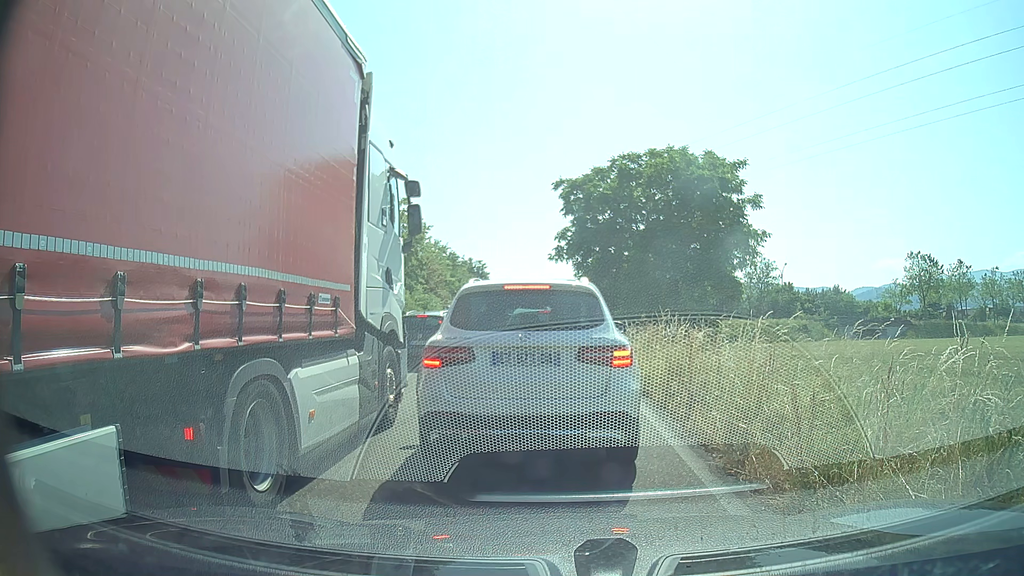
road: trunk_link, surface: asphalt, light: Day
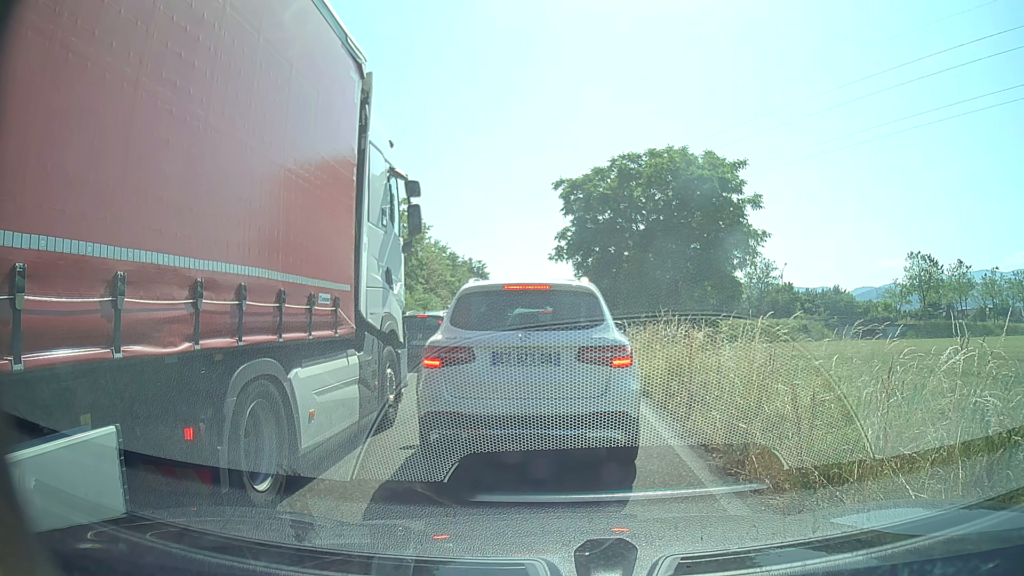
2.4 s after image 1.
(0.0, 0.0) m; 0°
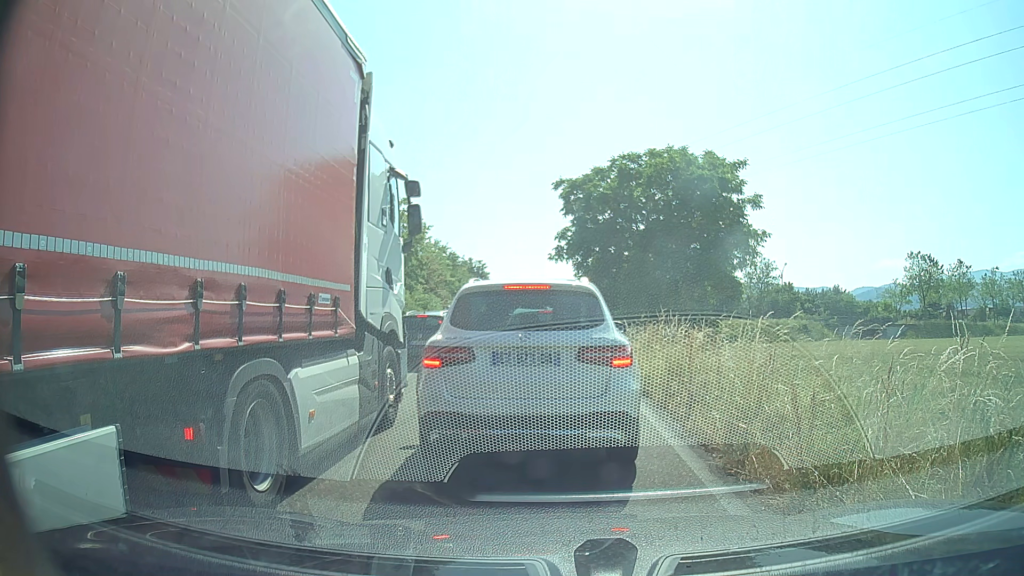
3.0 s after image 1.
(0.0, 0.0) m; 0°
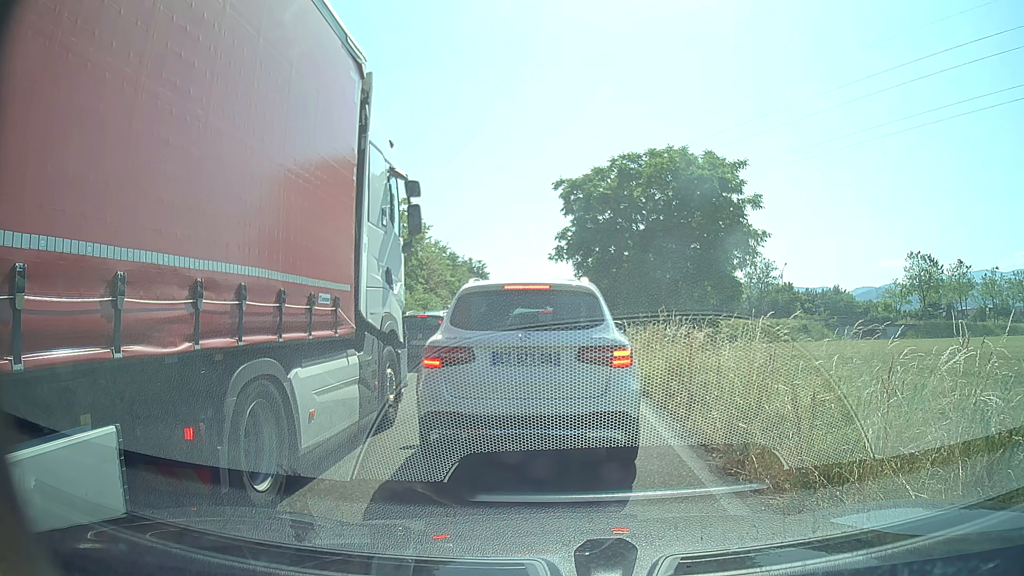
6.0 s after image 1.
(0.0, 0.0) m; 0°
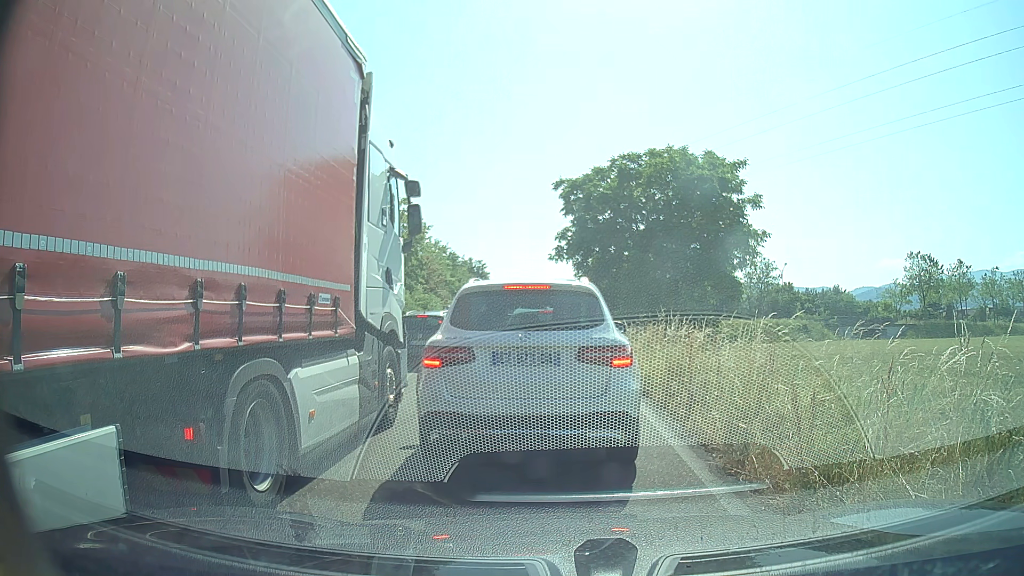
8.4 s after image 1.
(0.0, 0.0) m; 0°
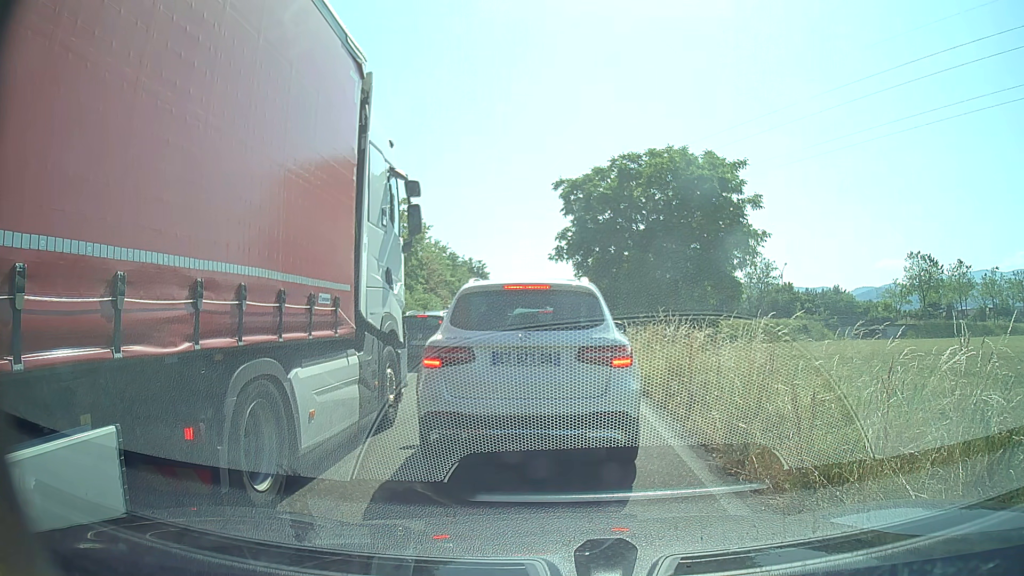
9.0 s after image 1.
(0.0, 0.0) m; 0°
